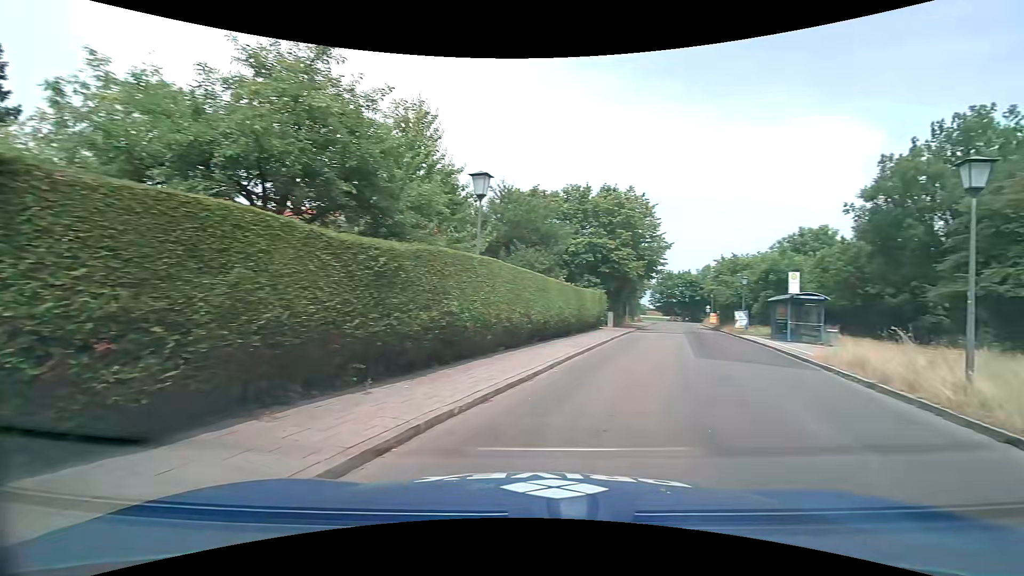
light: Day
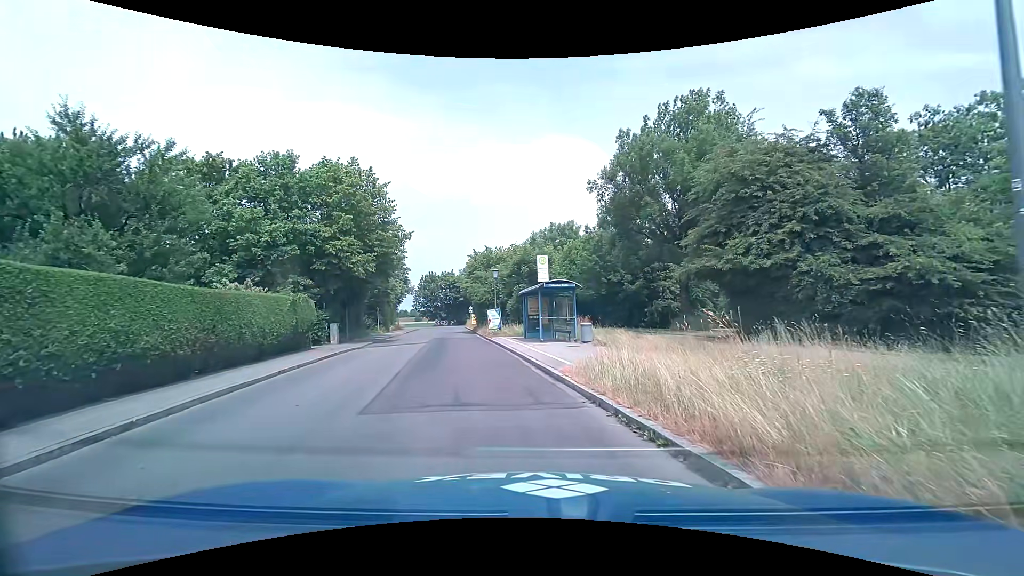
(+3.5, +8.0) m; +27°
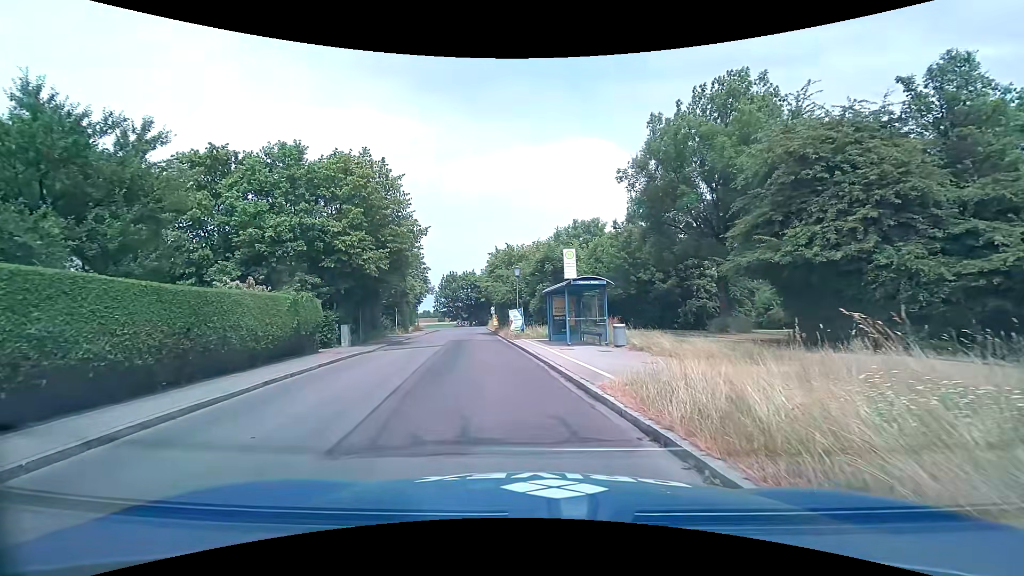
(-0.1, +2.2) m; -4°
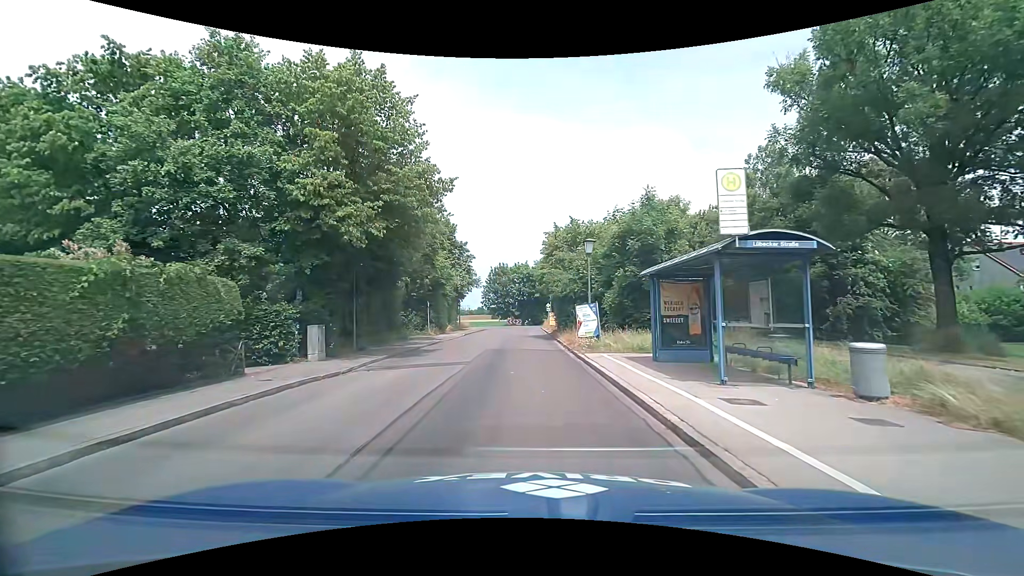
(-0.8, +10.3) m; -7°
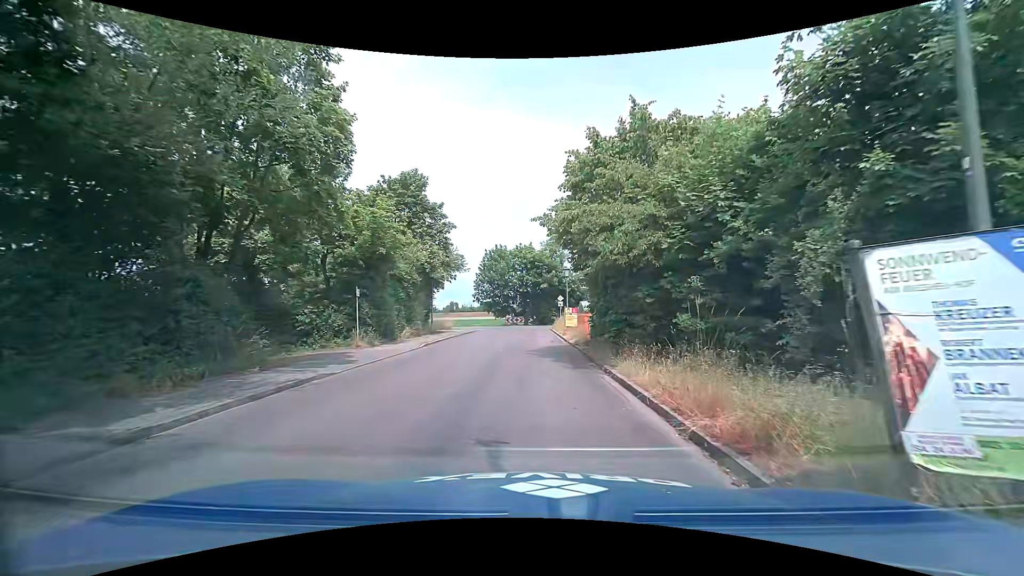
(-0.2, +16.7) m; 0°
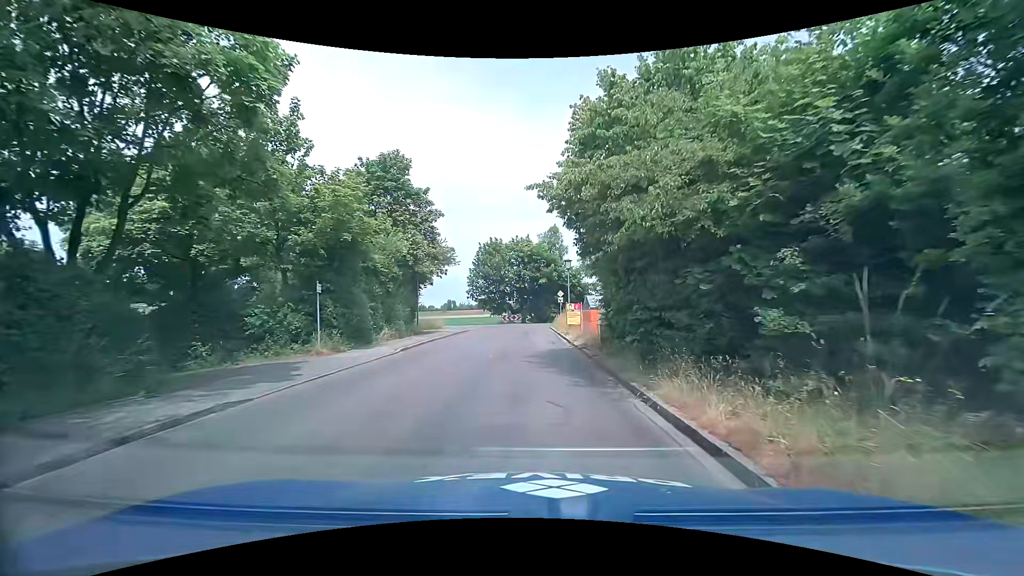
(0.0, +3.6) m; 0°
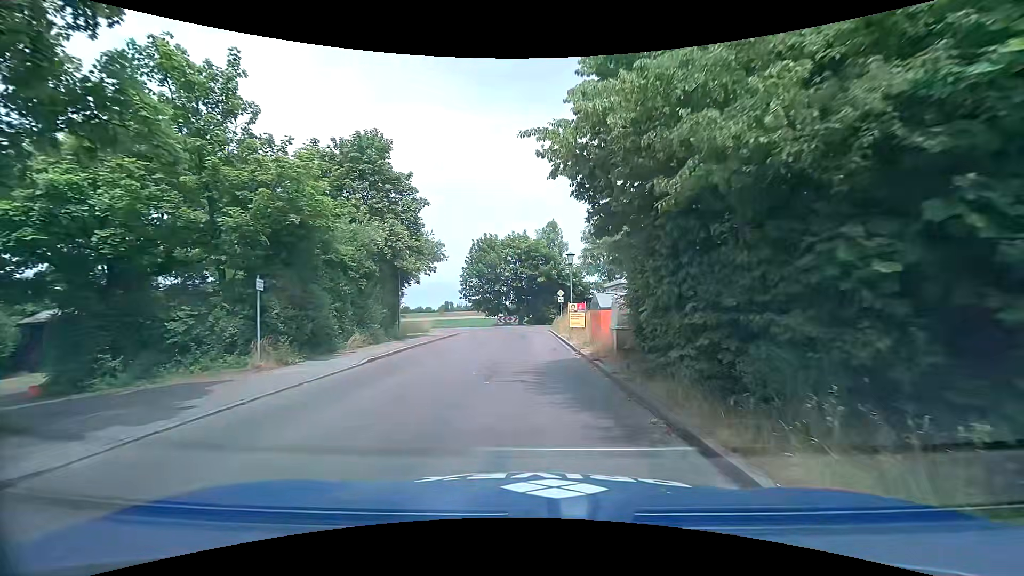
(0.0, +3.7) m; 0°
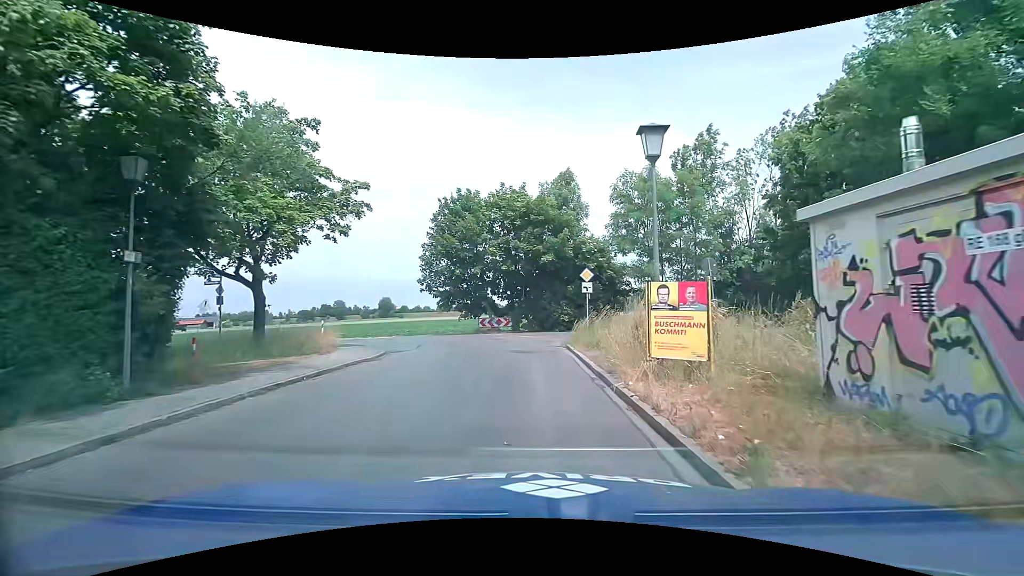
(-0.1, +18.1) m; 0°
